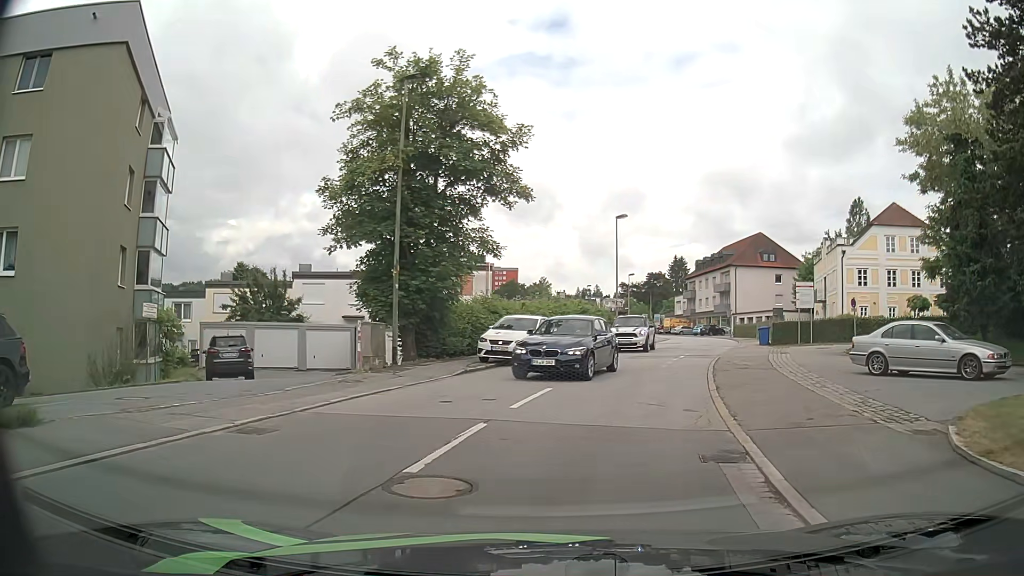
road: residential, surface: asphalt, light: Day
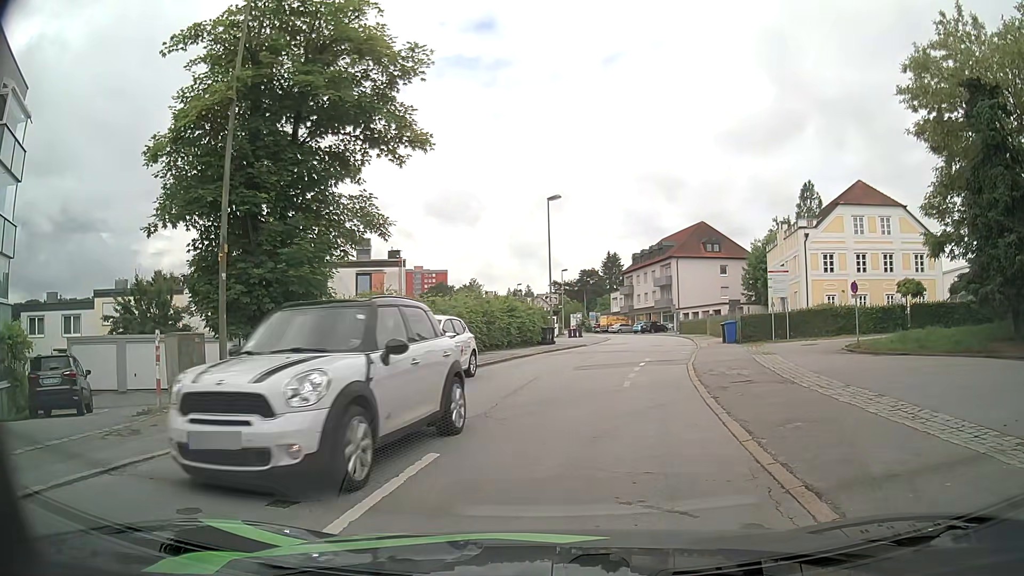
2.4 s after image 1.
(+0.3, +6.1) m; +9°
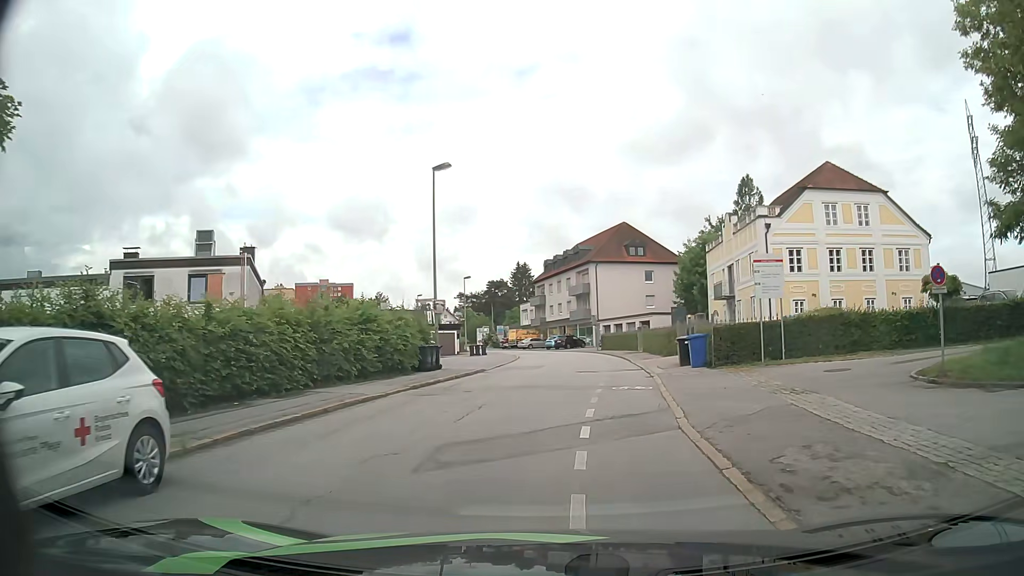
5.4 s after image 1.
(+0.3, +11.2) m; +5°
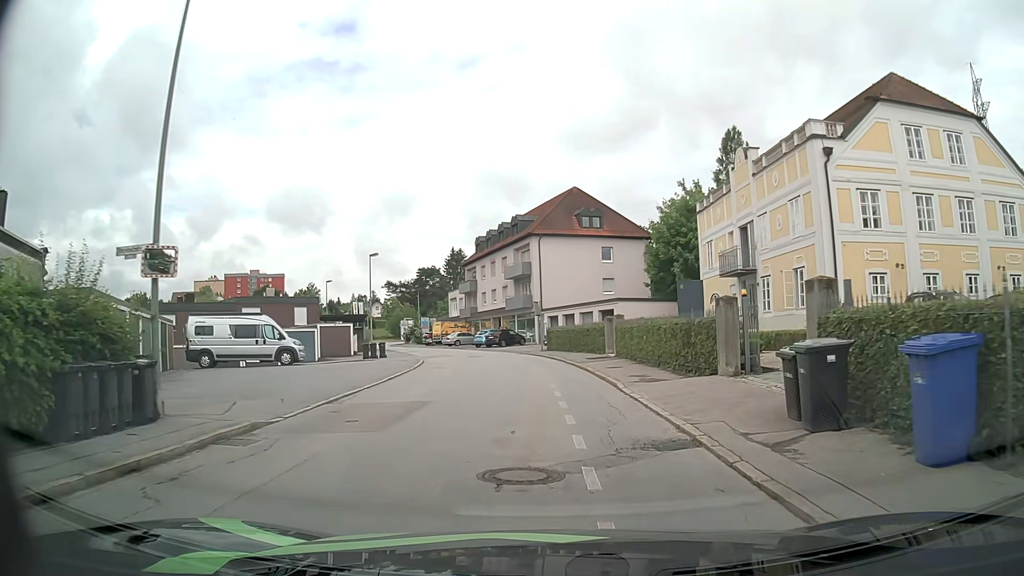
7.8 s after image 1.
(+0.7, +17.0) m; +5°
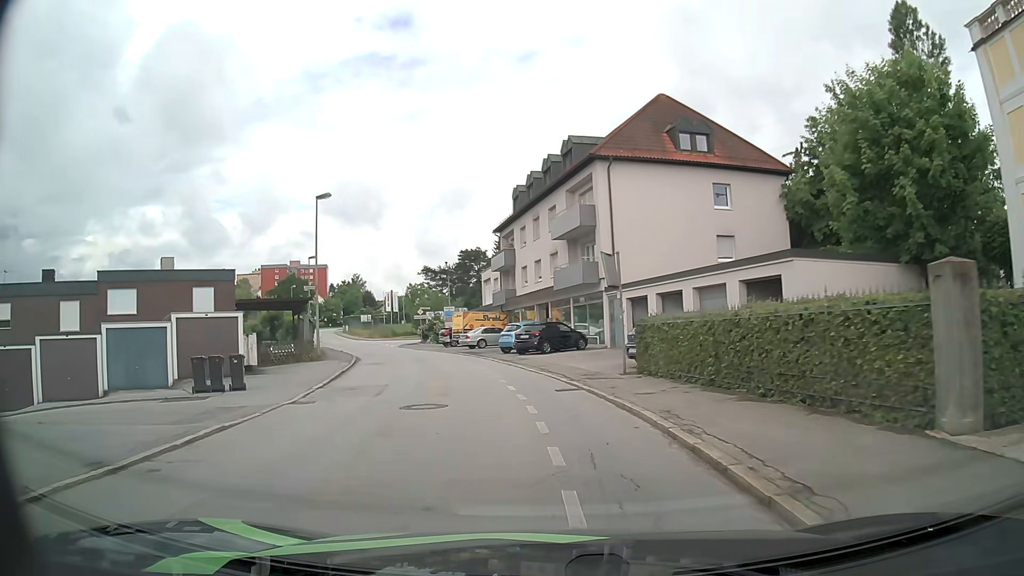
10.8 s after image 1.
(-0.5, +25.2) m; -5°
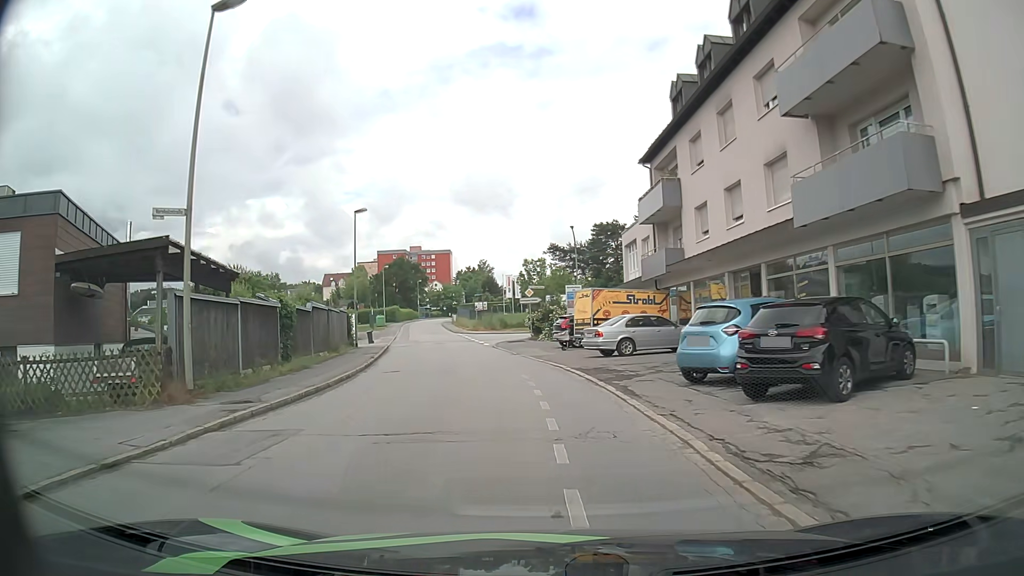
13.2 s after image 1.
(-2.1, +21.9) m; -12°
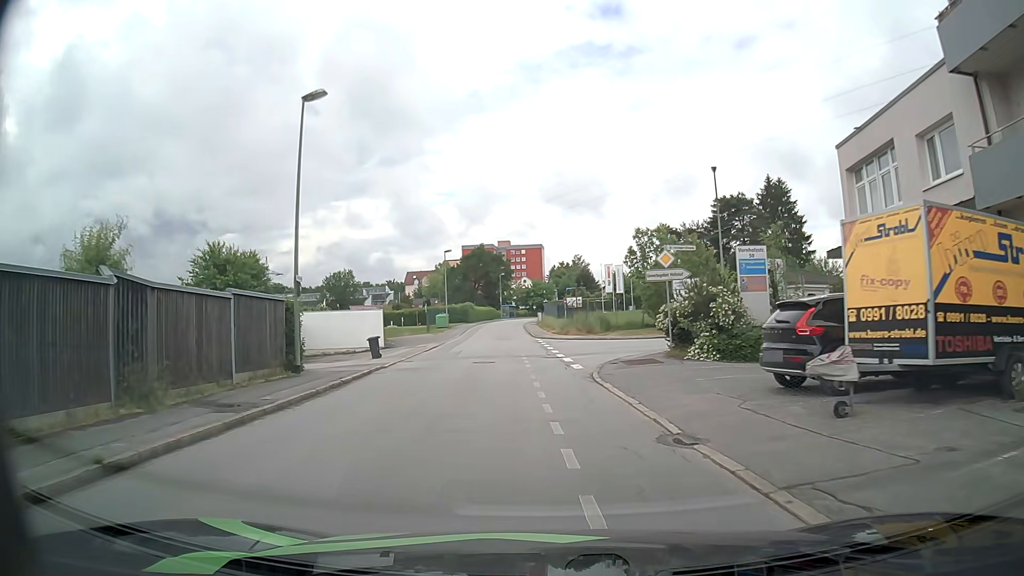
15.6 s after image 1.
(-1.6, +22.0) m; -8°
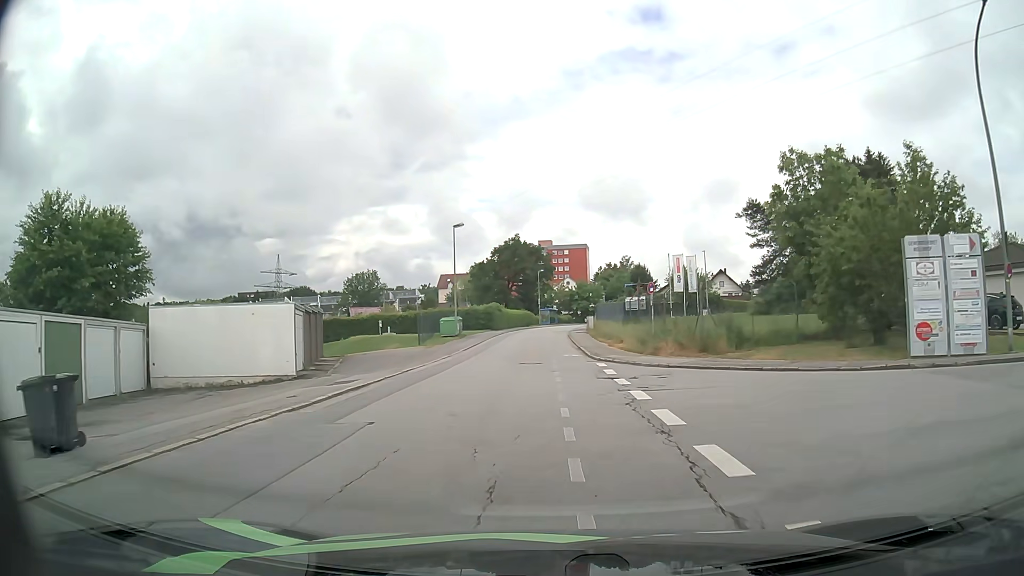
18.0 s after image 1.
(-1.0, +22.5) m; -4°
(0, +10) (0, +20) (0, +30) (0, +40) (0, +50) (0, +60) (+1, +70) (+2, +80) (+3, +90) (+5, +100) m
